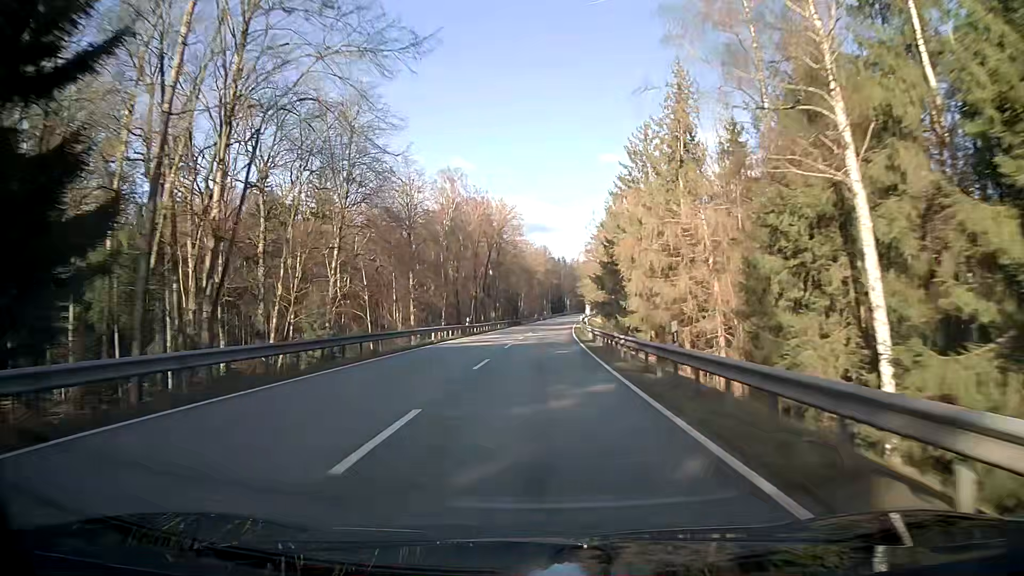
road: secondary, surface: asphalt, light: Day
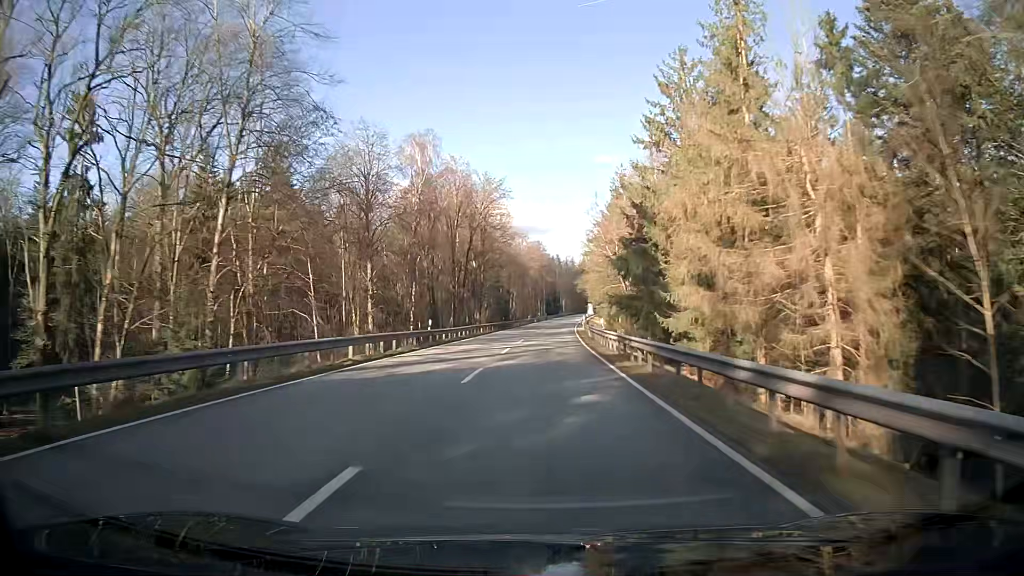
(+0.1, +15.8) m; +1°
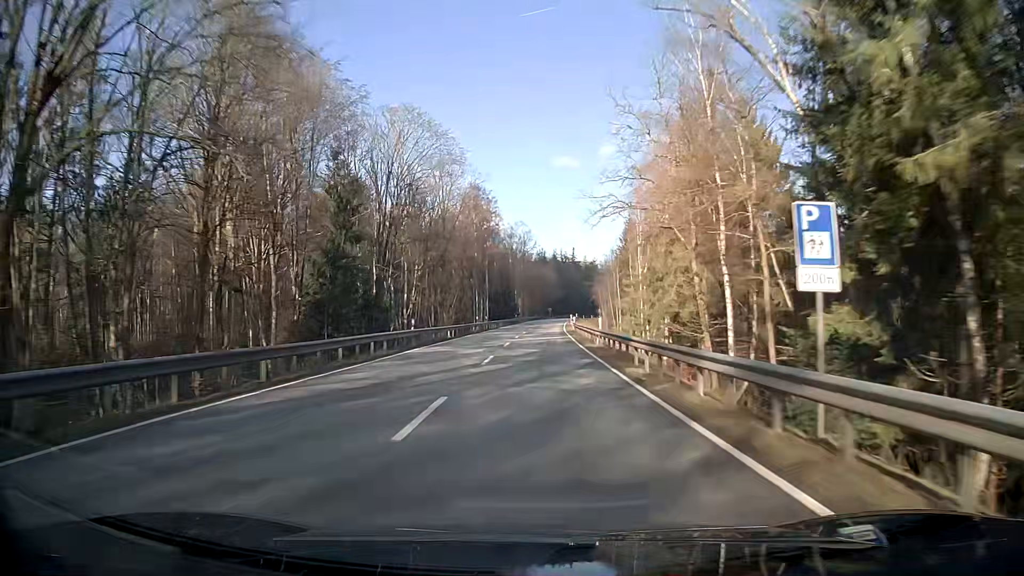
(+2.6, +78.8) m; +4°
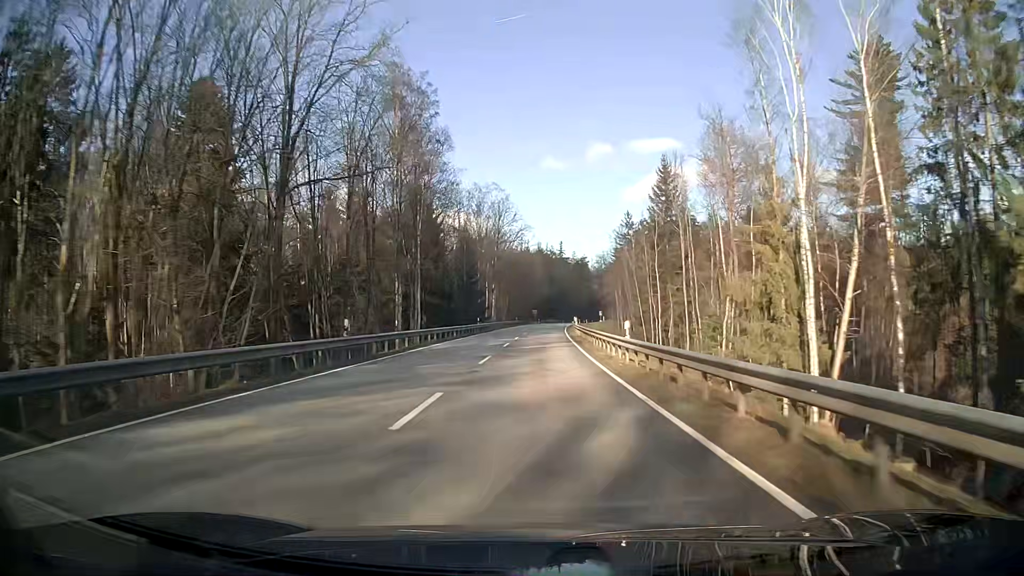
(+0.6, +47.3) m; +1°
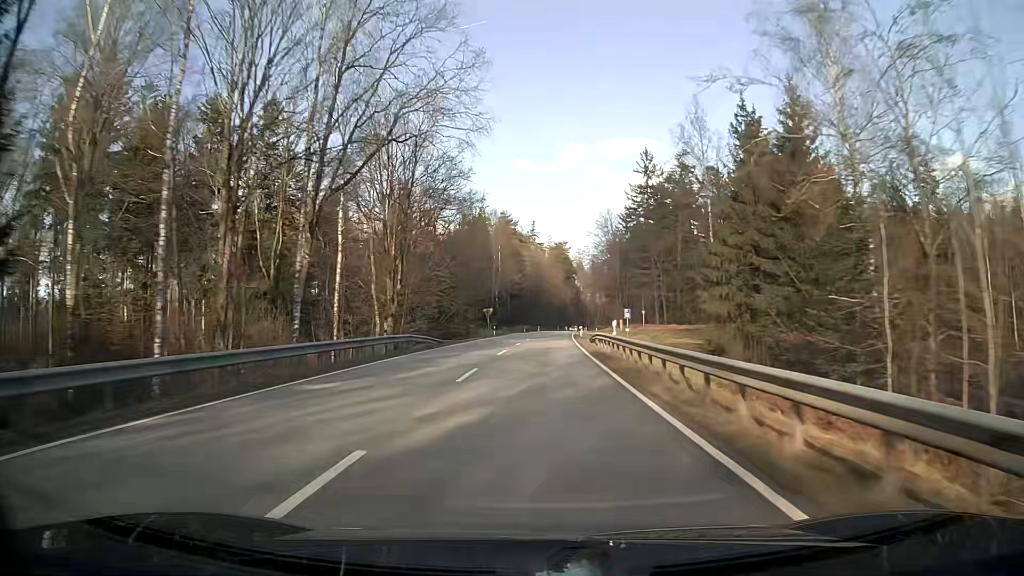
(+1.9, +78.9) m; +3°
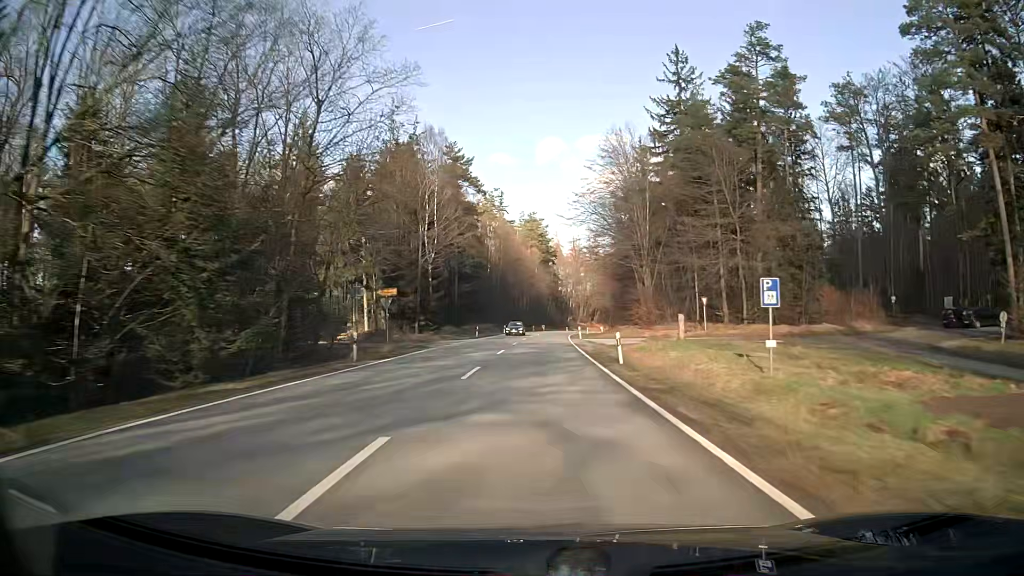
(+1.0, +47.4) m; +2°
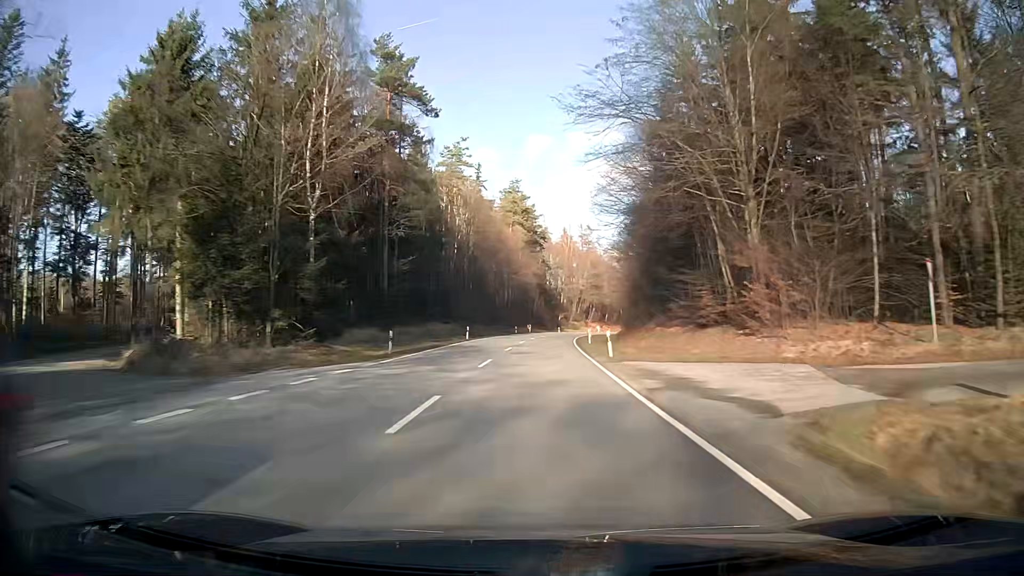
(+0.4, +31.6) m; +1°
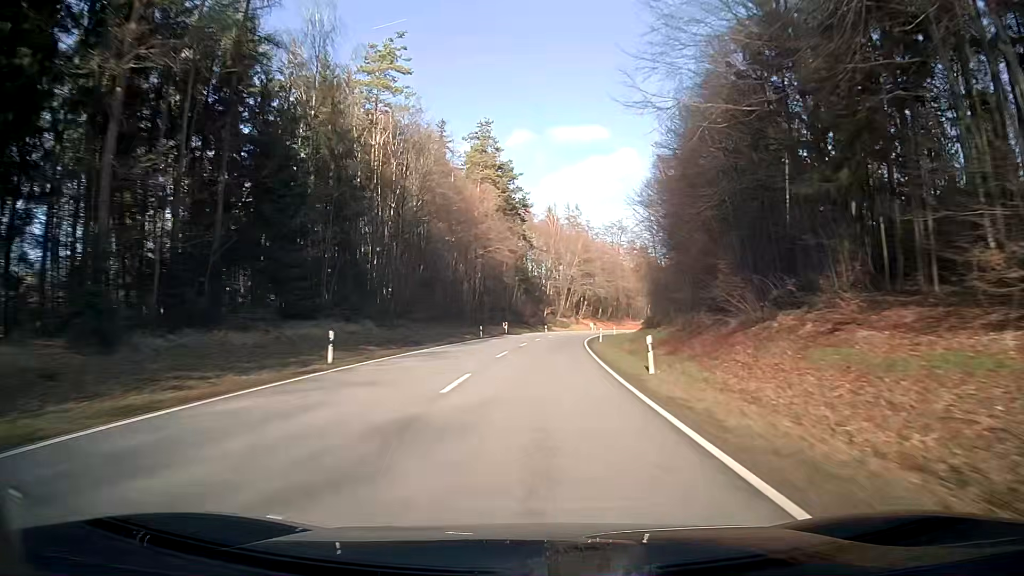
(+0.5, +31.7) m; +2°
